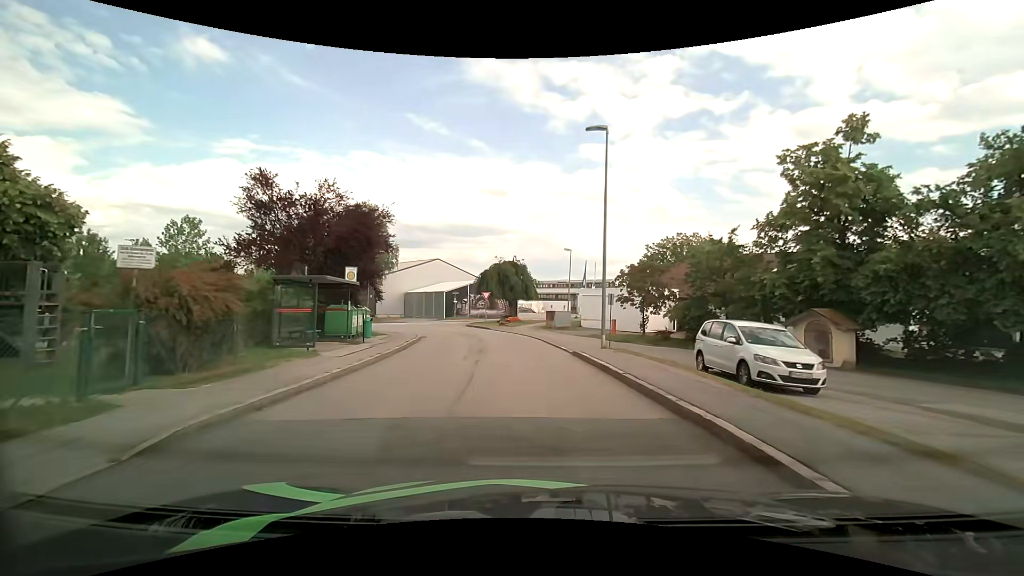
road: residential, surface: asphalt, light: Day
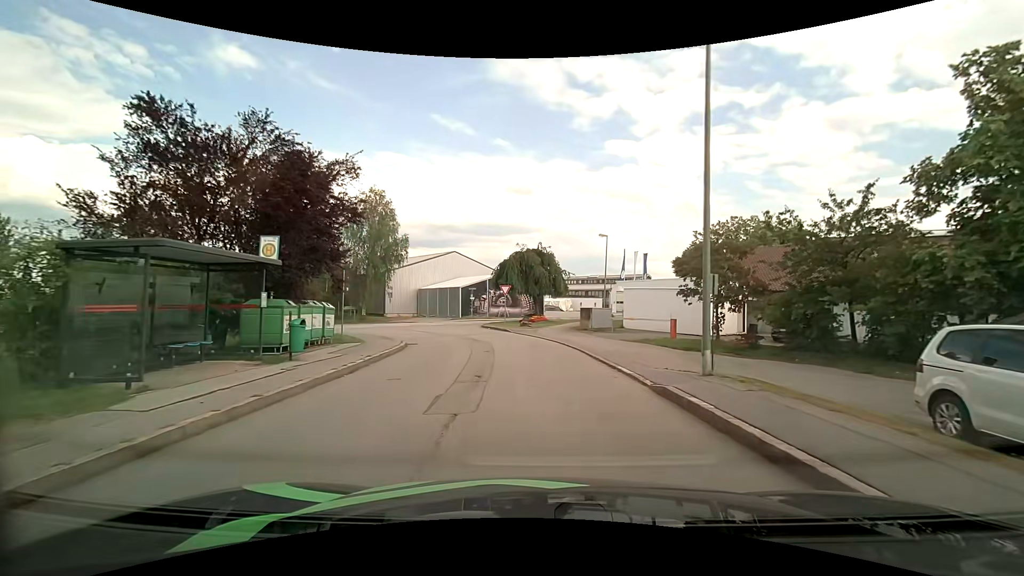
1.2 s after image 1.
(-0.3, +8.1) m; -3°
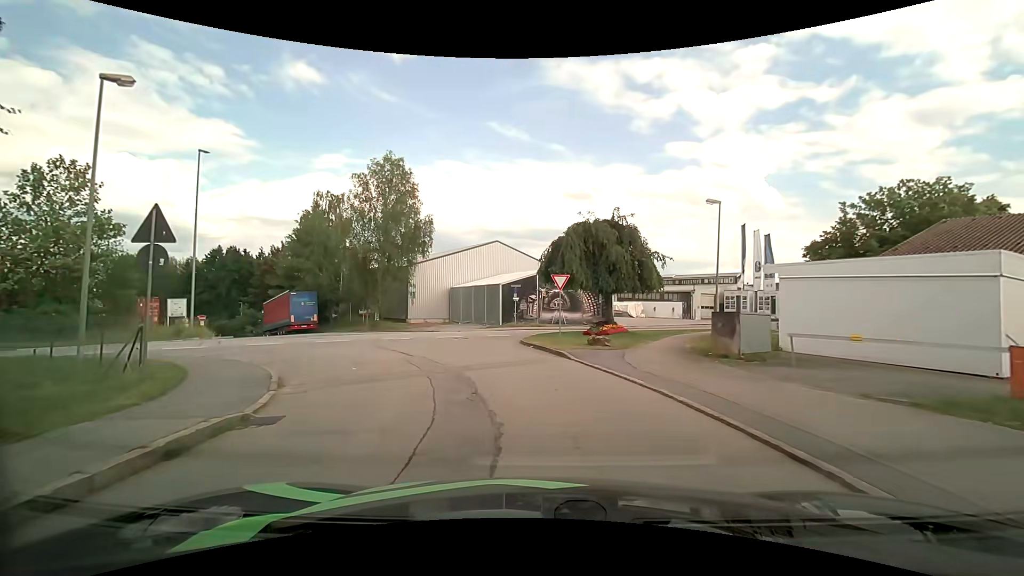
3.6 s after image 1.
(-0.7, +14.6) m; -7°
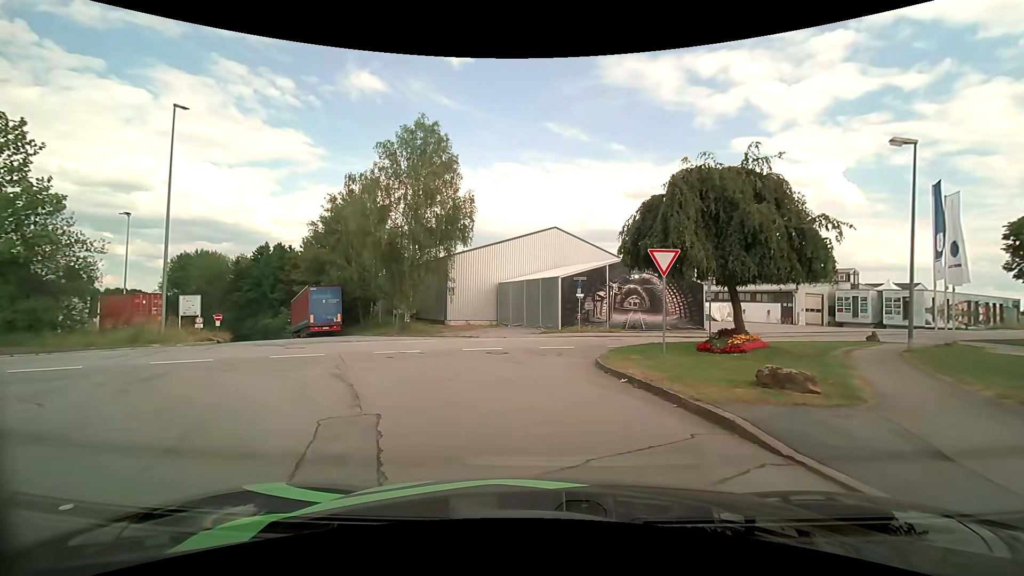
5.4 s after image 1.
(-0.5, +9.1) m; -6°
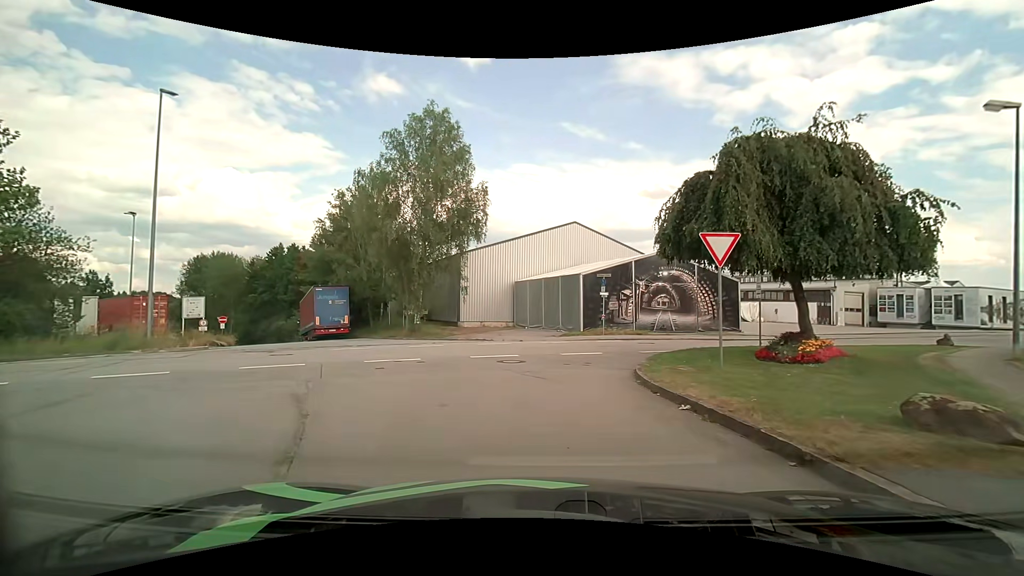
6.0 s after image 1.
(-0.1, +2.6) m; -2°
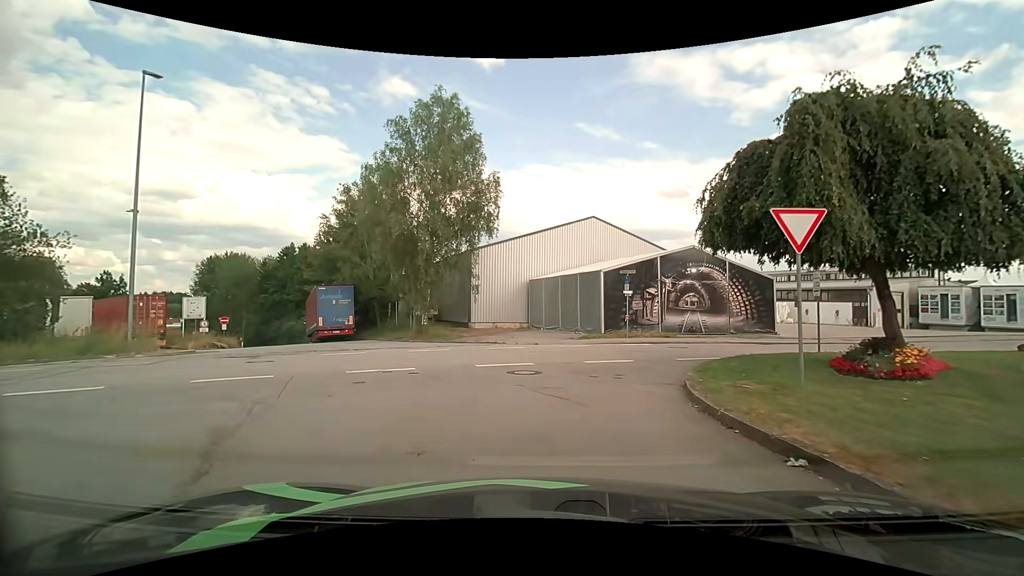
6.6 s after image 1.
(-0.1, +2.4) m; -2°
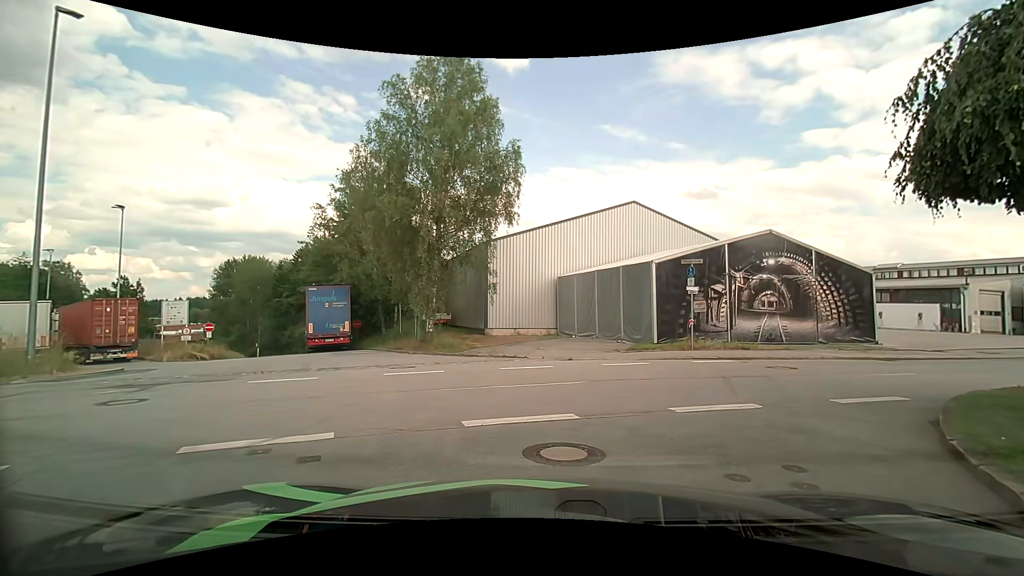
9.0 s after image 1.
(-0.2, +5.8) m; -3°
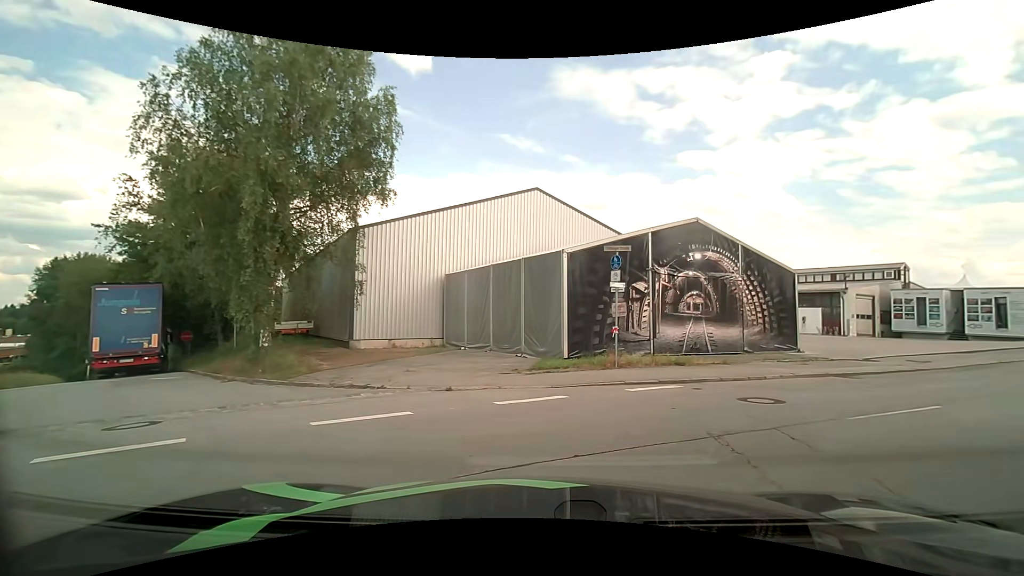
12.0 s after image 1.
(+0.3, +5.9) m; +10°
(+4, +9) (+13, +14) (+22, +19) (+30, +24) (+39, +29) (+48, +34) (+56, +39) (+65, +44) (+73, +49) (+82, +54) m
